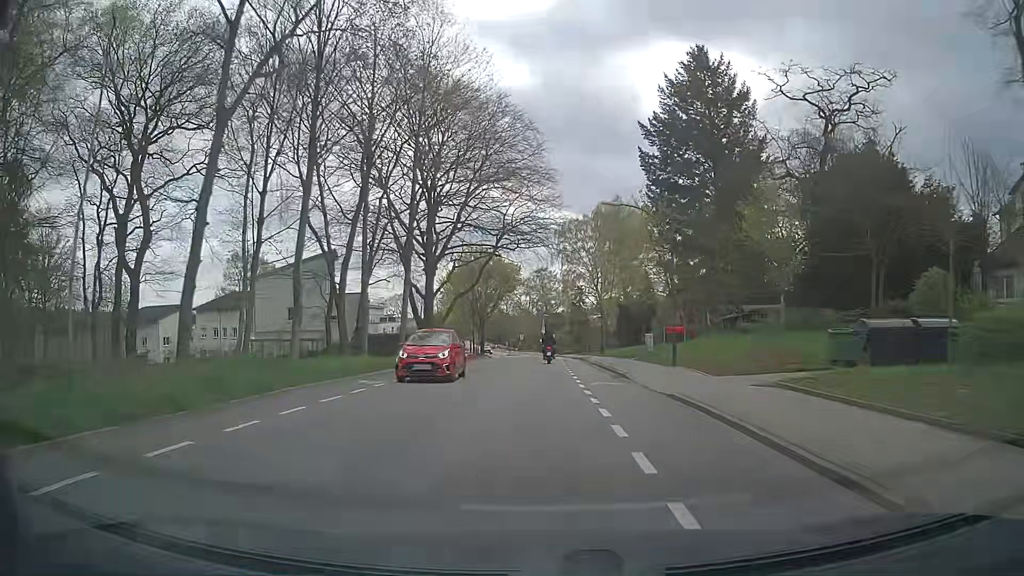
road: secondary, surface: asphalt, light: Day
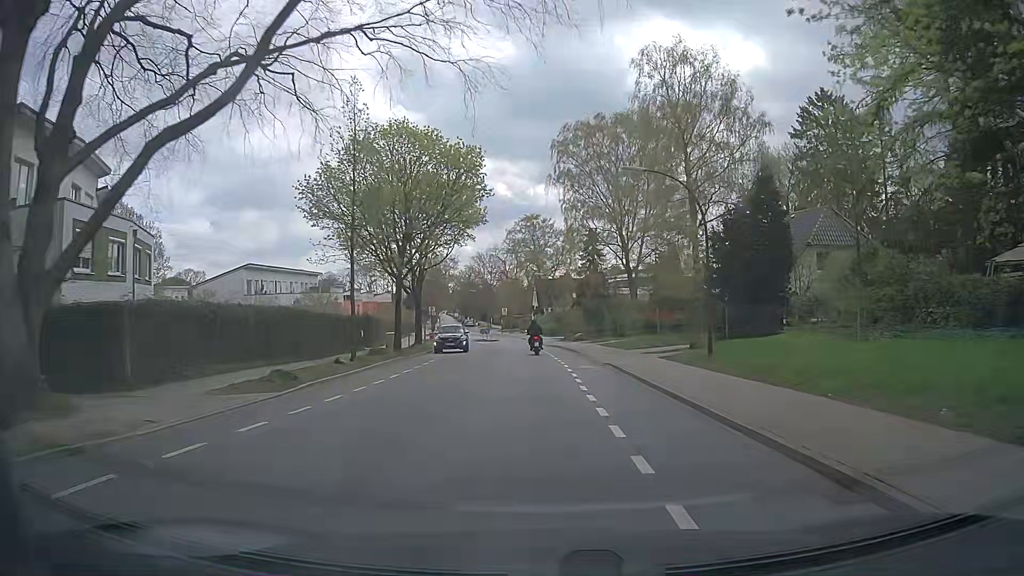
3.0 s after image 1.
(+0.1, +41.7) m; 0°
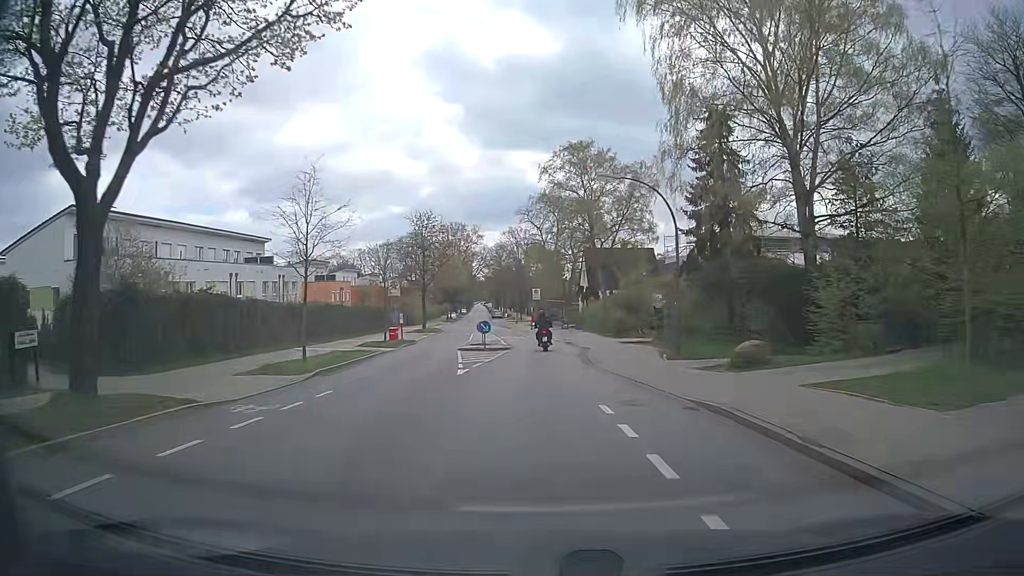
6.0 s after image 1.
(-0.7, +37.7) m; -4°
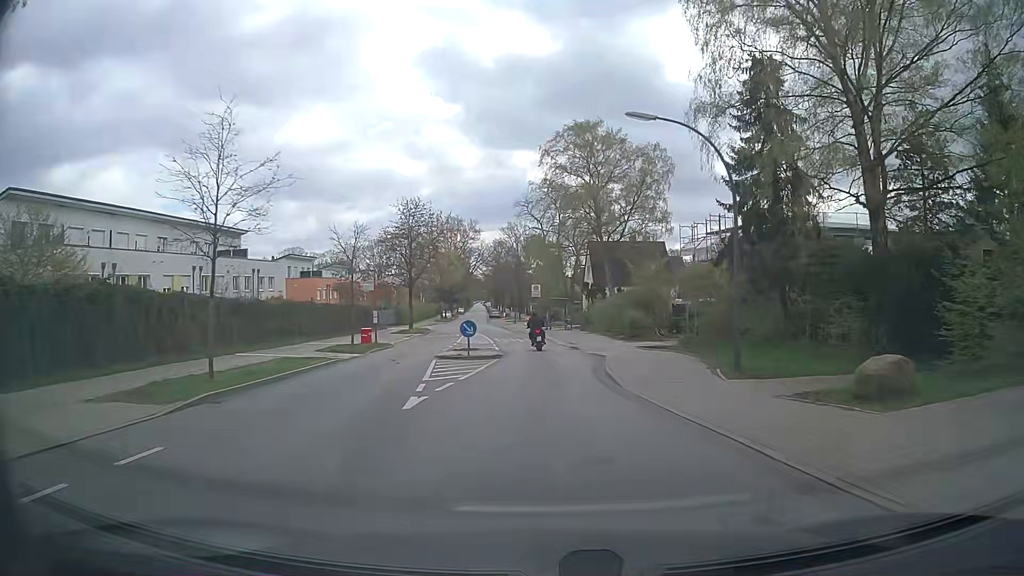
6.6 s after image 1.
(0.0, +6.8) m; 0°
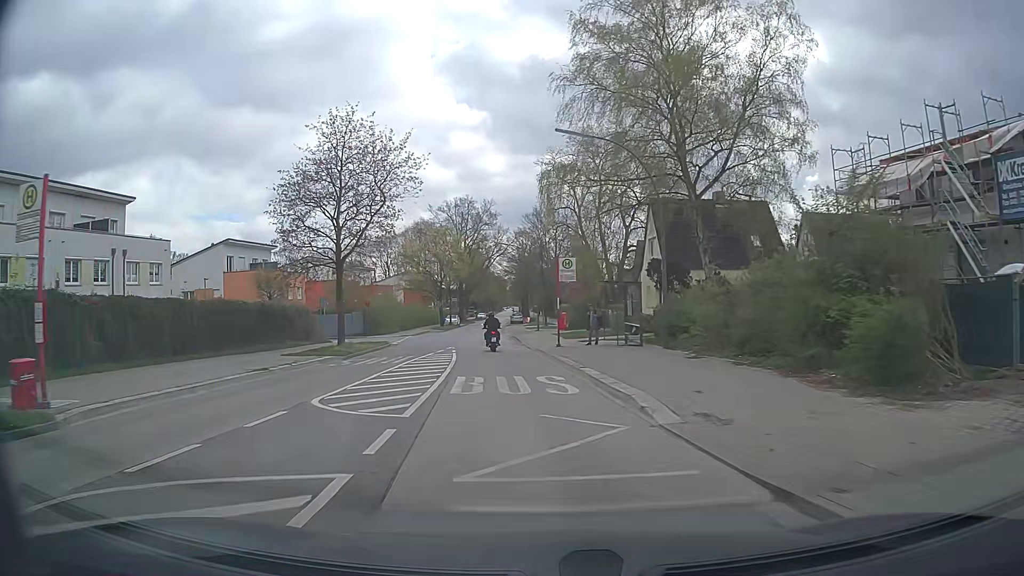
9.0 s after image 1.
(+0.3, +26.9) m; -1°
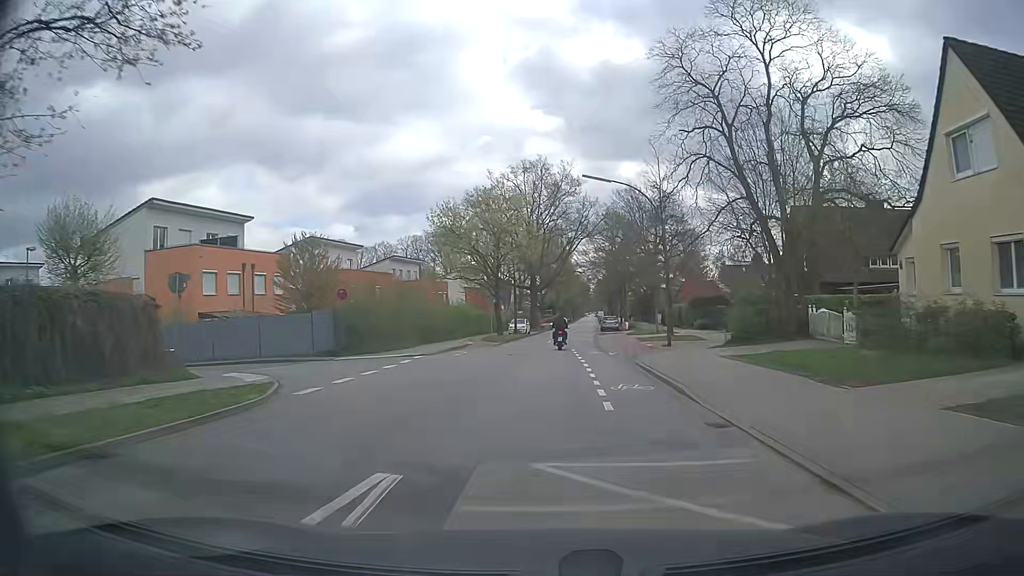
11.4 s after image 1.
(-2.4, +28.0) m; -7°
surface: concrete
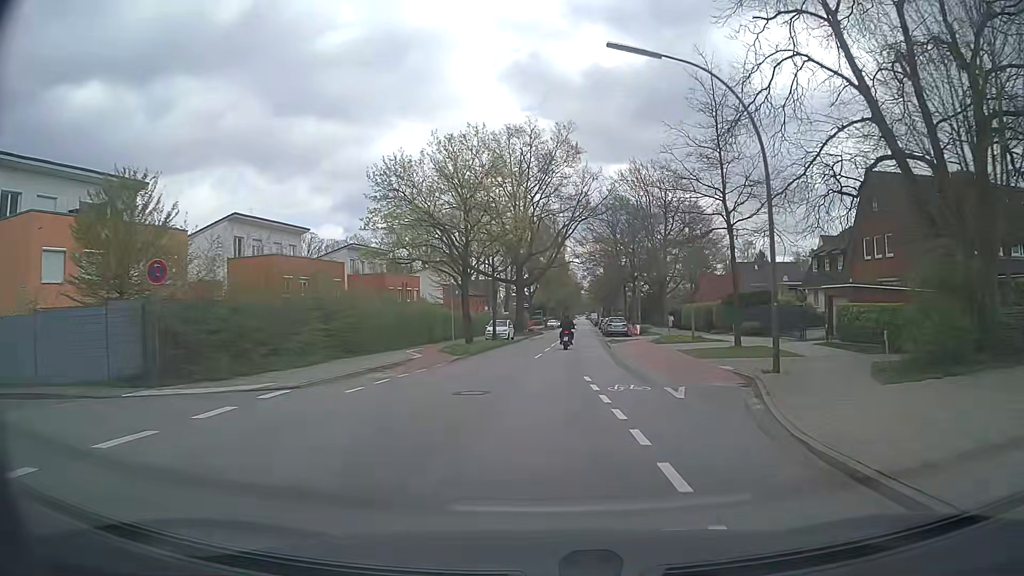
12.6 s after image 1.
(0.0, +15.3) m; 0°
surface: asphalt
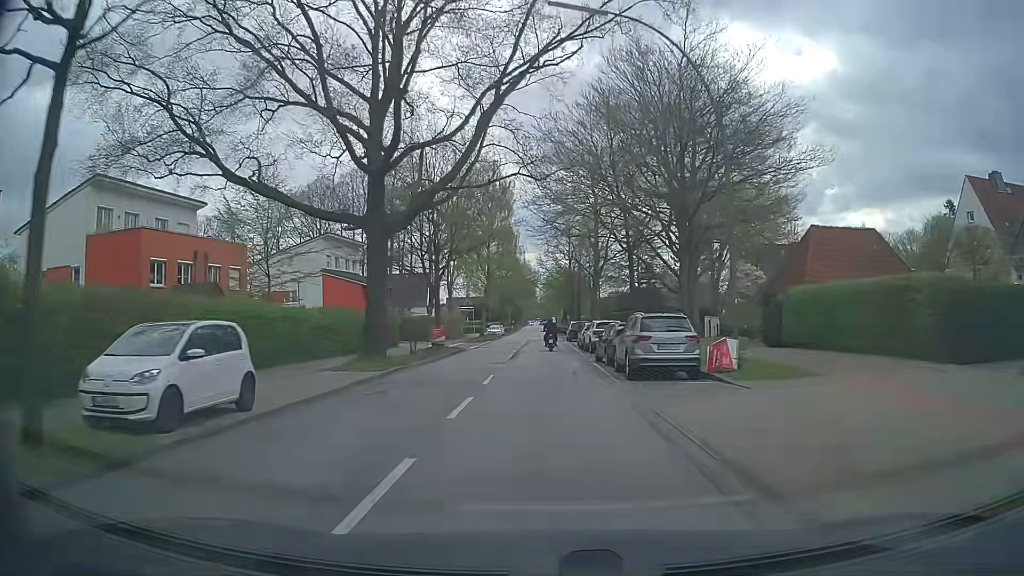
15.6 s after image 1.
(+2.1, +38.9) m; +4°
(0, +10) (0, +20) (0, +30) (0, +40) (0, +50) (0, +60) (0, +70) (0, +80) (0, +90) (0, +100) m
